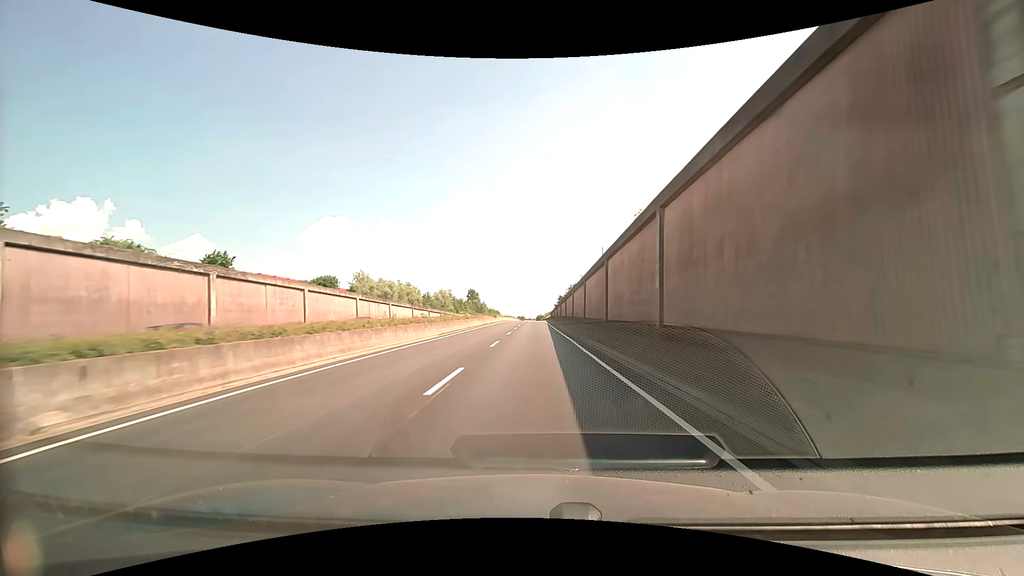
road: trunk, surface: asphalt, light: Day
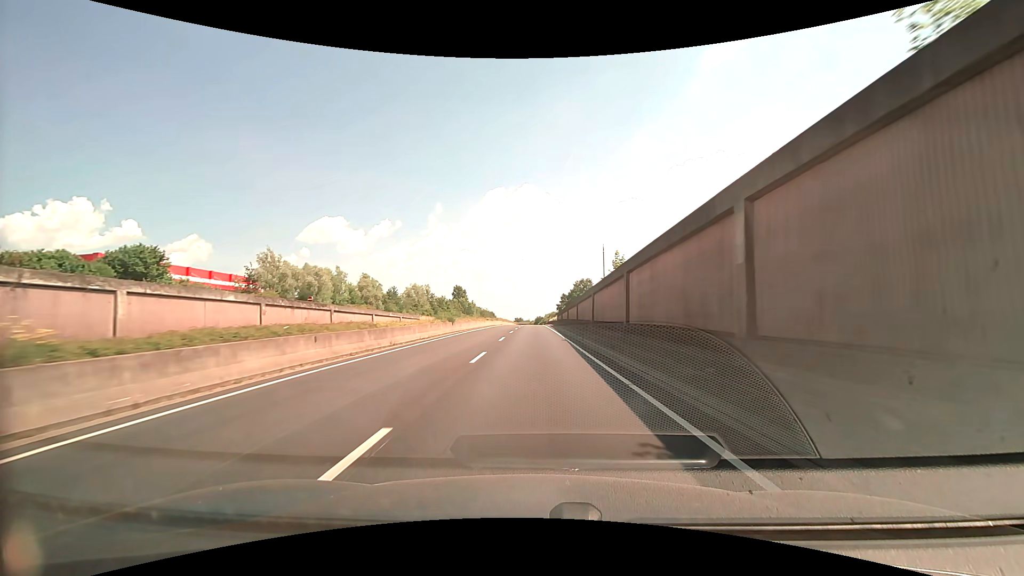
(-0.2, +42.6) m; 0°
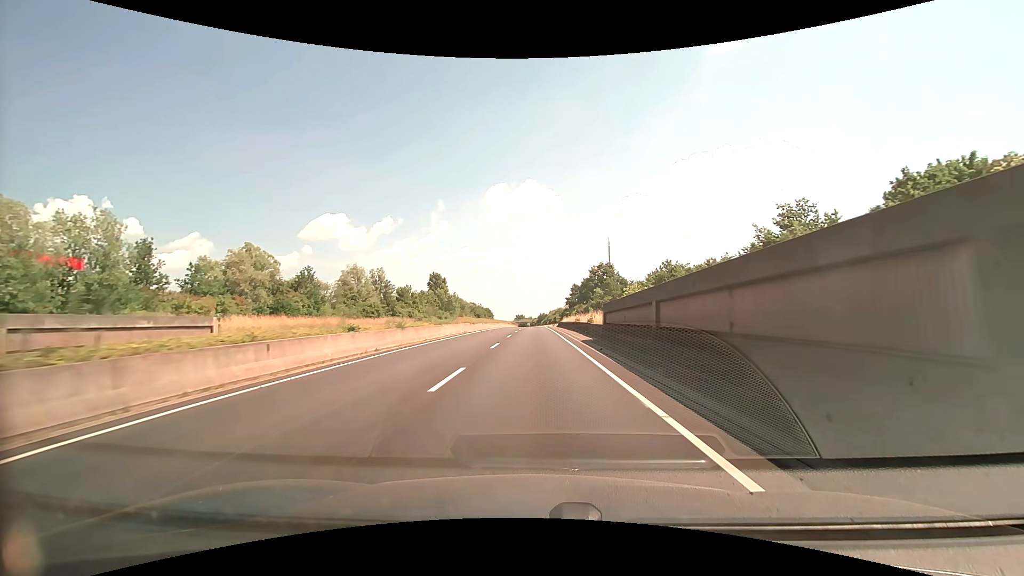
(-0.1, +53.5) m; 0°
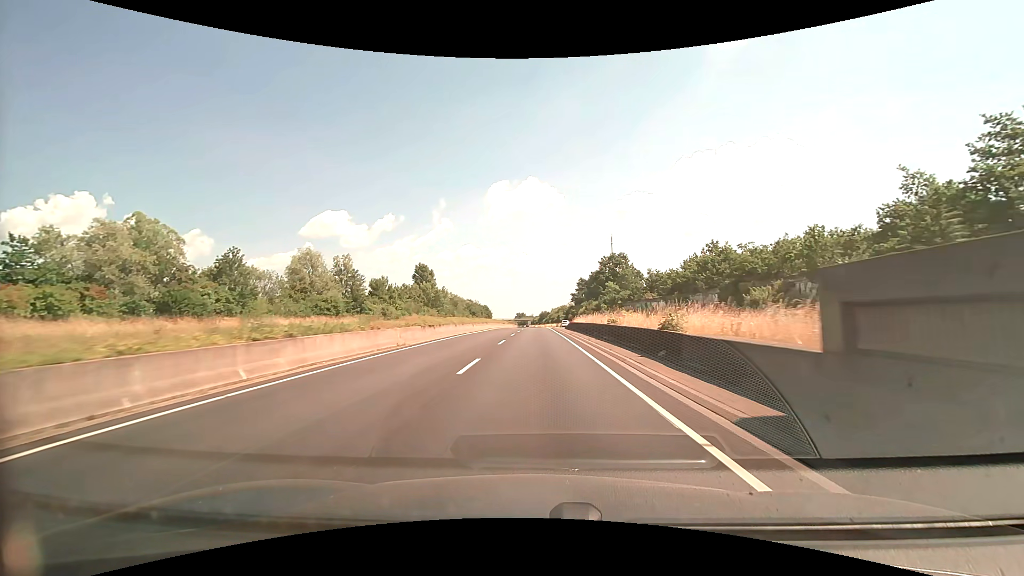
(0.0, +21.5) m; 0°
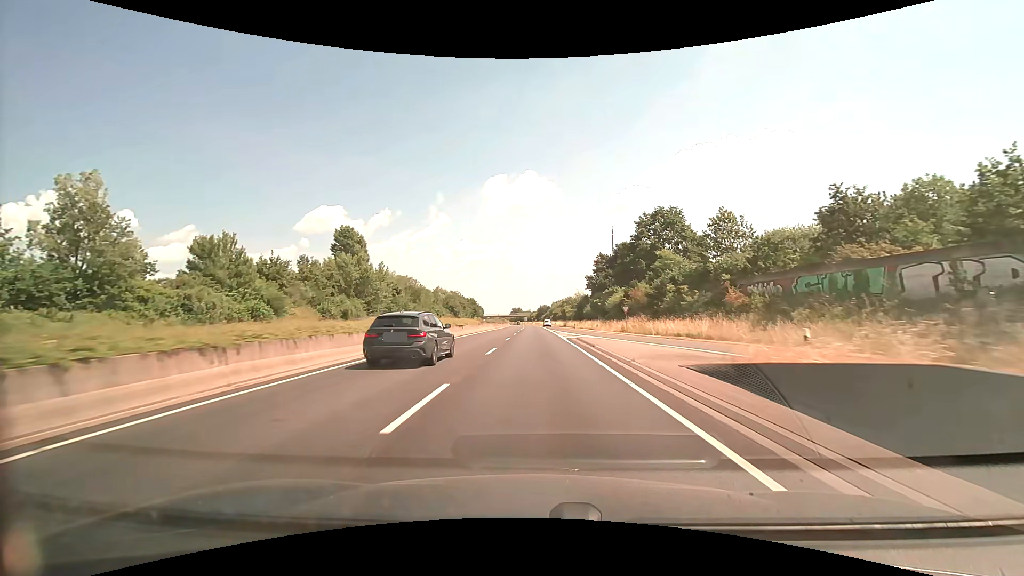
(0.0, +54.1) m; 0°
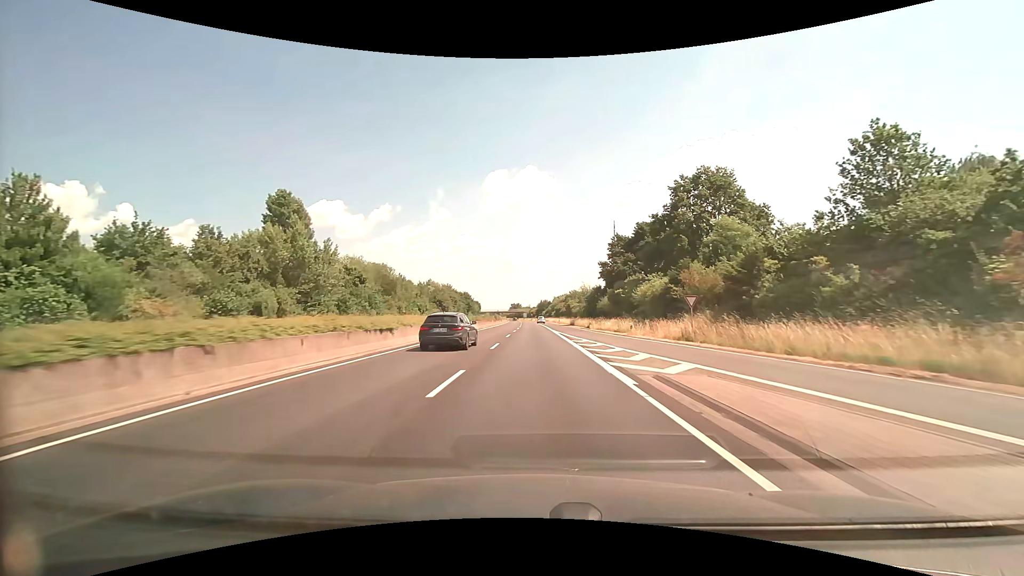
(0.0, +21.7) m; 0°
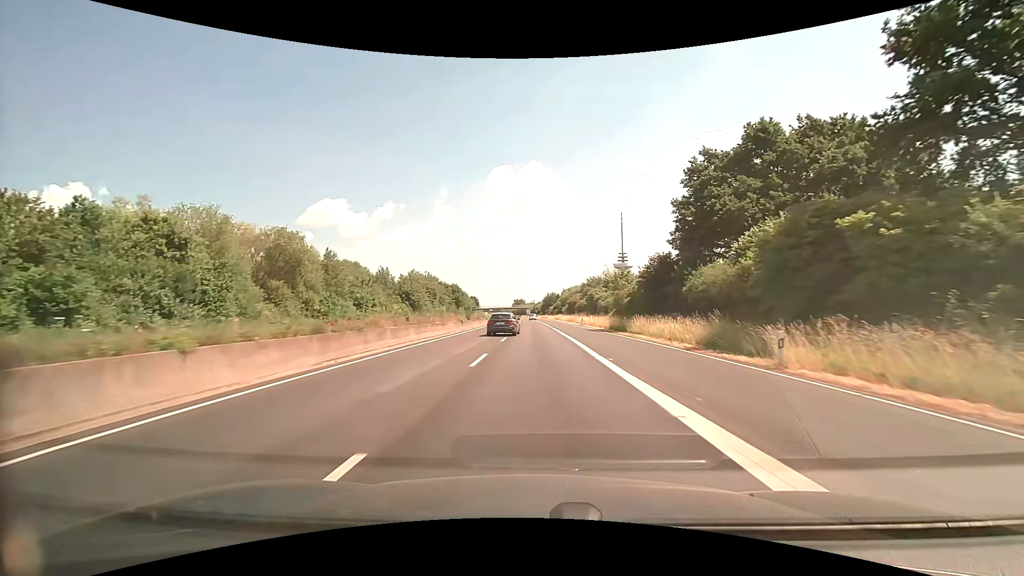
(-0.1, +43.5) m; -1°
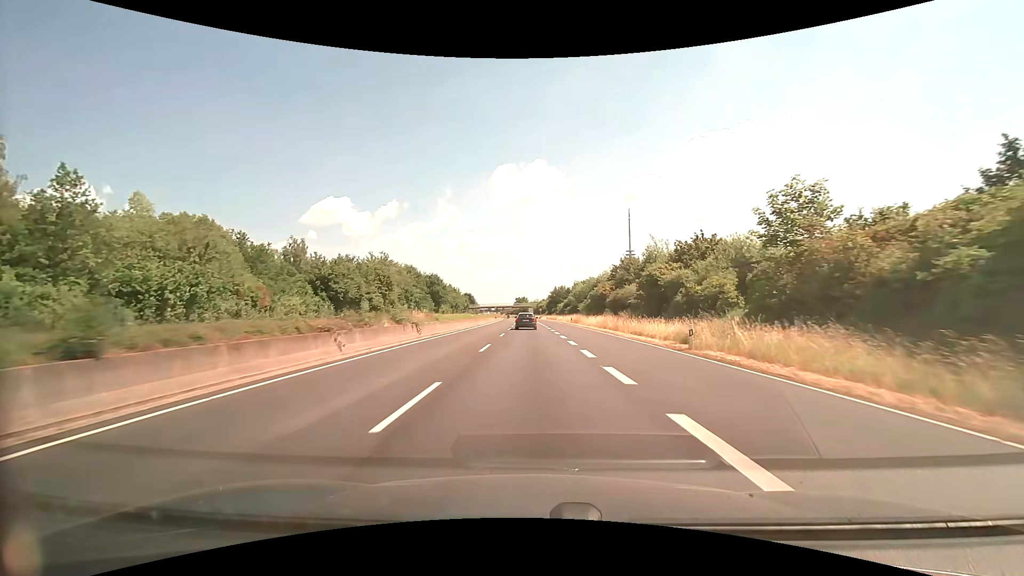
(0.0, +43.5) m; -1°
(0, +10) (0, +20) (0, +30) (0, +40) (0, +50) (0, +60) (-1, +70) (-1, +80) (-1, +90) (-1, +100) m
